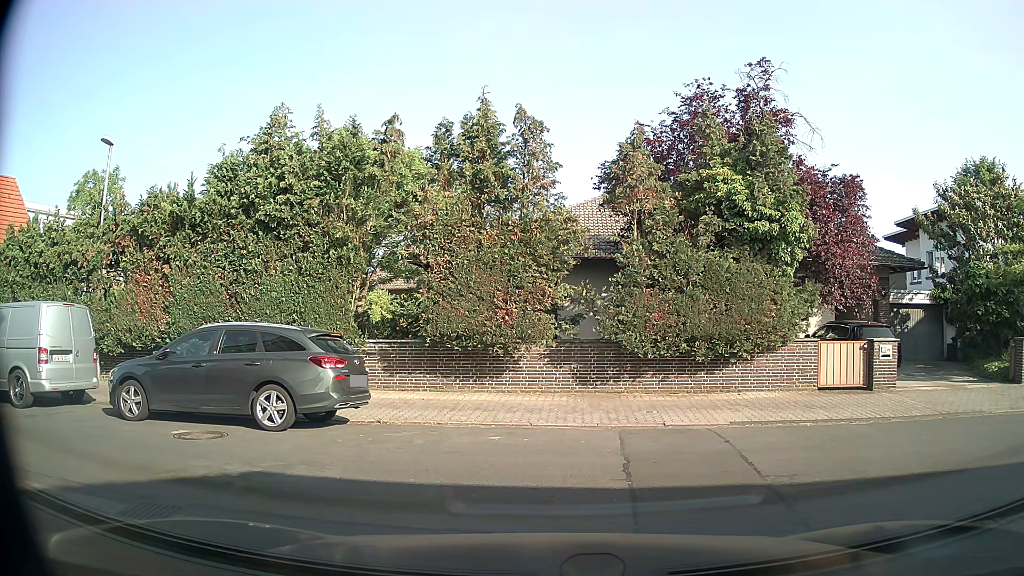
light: Day
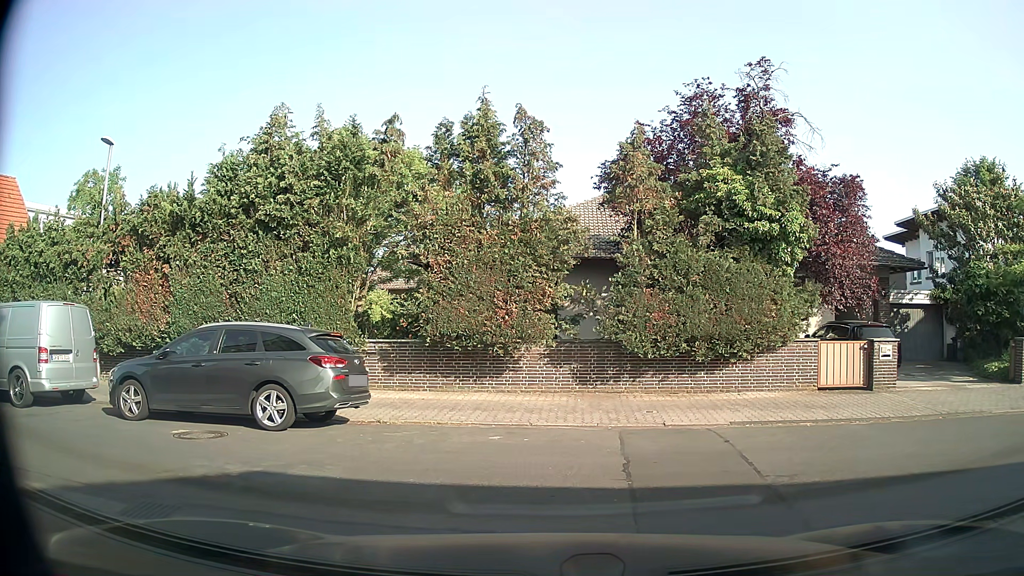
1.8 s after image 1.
(0.0, 0.0) m; 0°
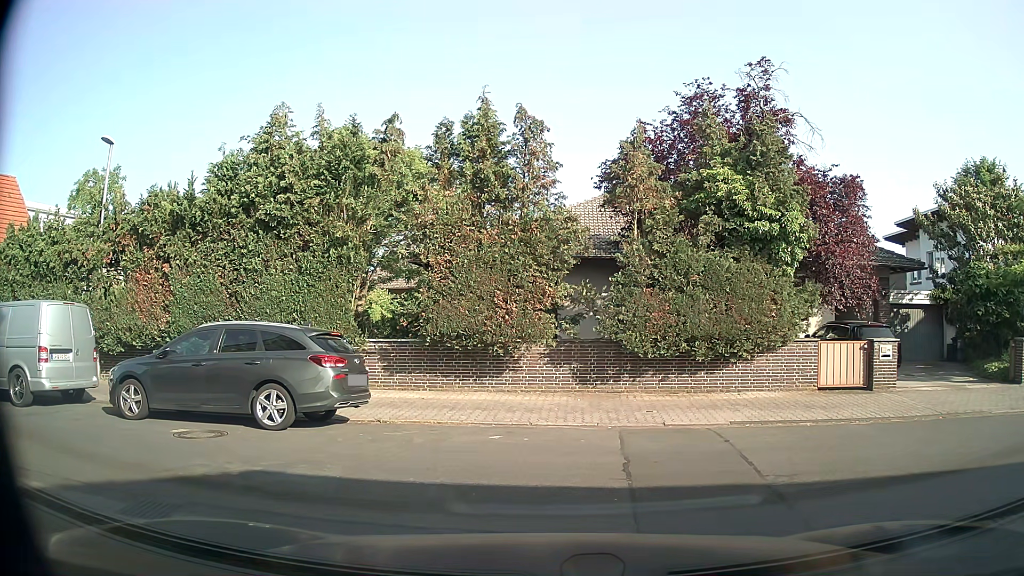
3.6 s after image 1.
(0.0, 0.0) m; 0°
